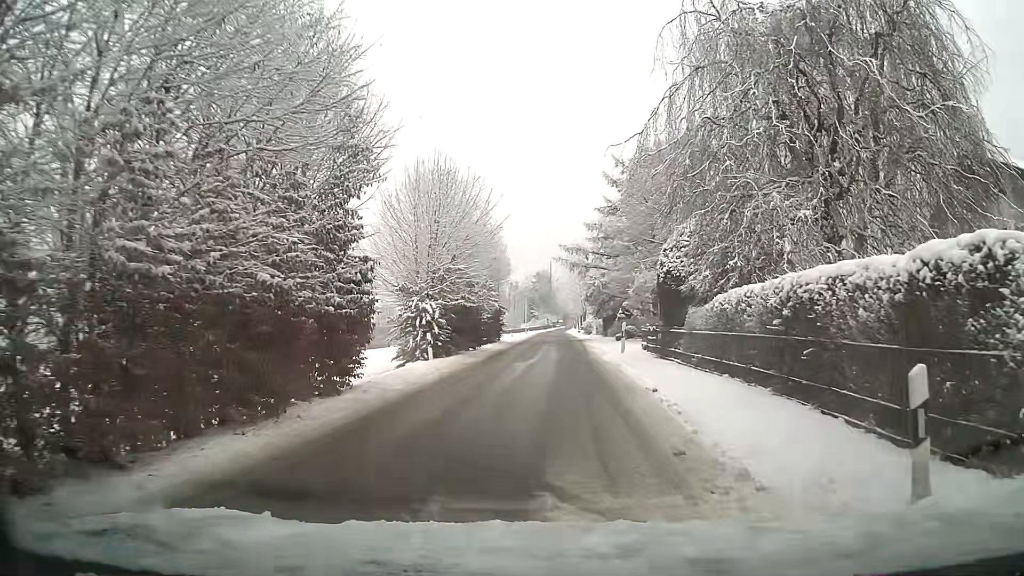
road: residential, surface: asphalt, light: Day
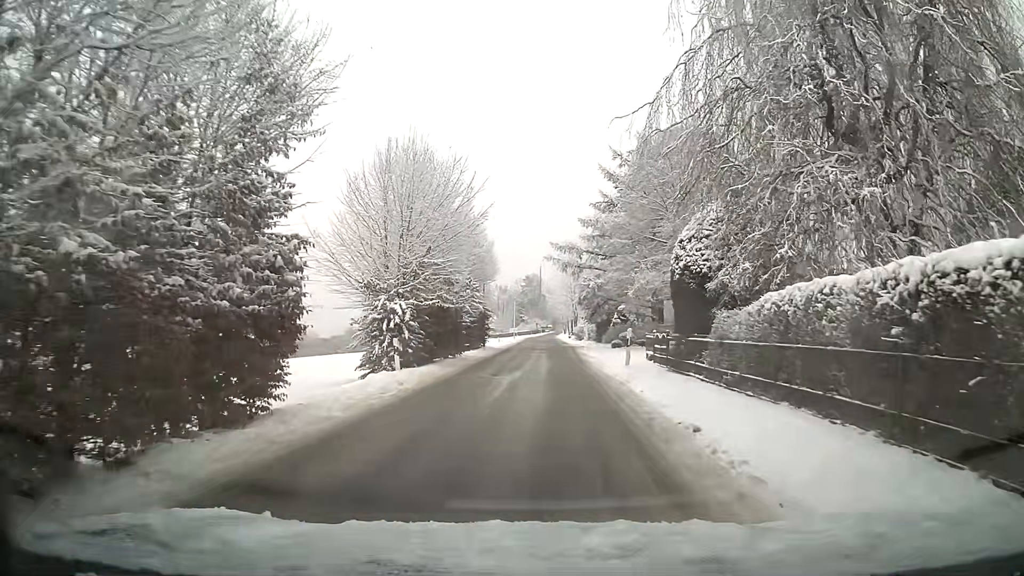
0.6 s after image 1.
(0.0, +3.8) m; +1°
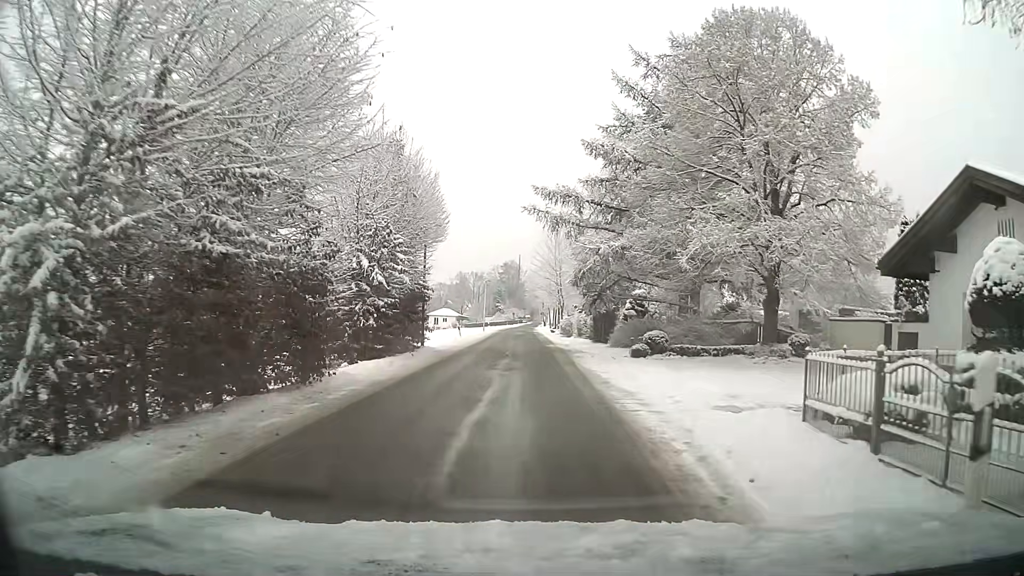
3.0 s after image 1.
(+0.3, +15.9) m; +2°
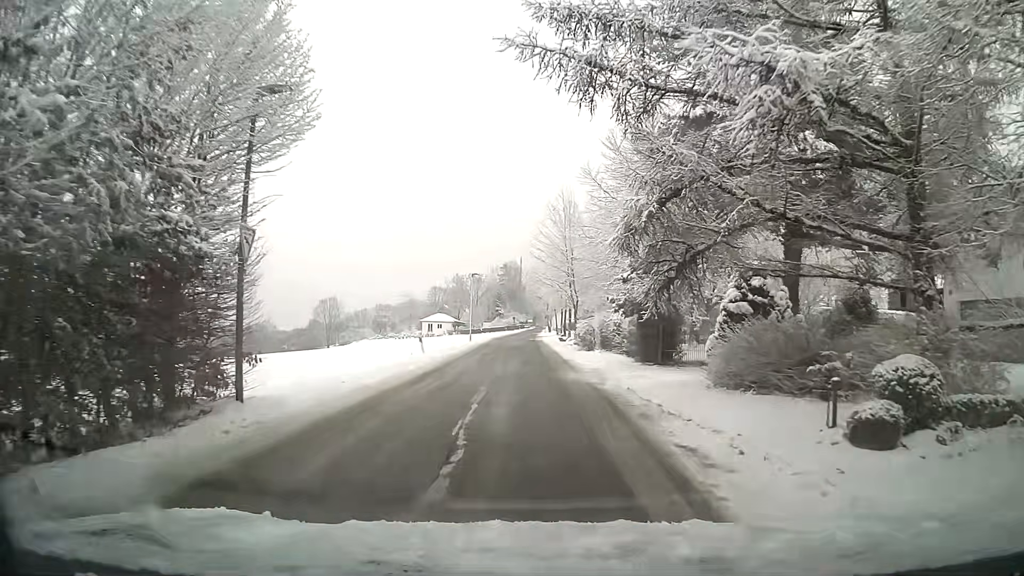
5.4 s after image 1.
(0.0, +16.8) m; 0°
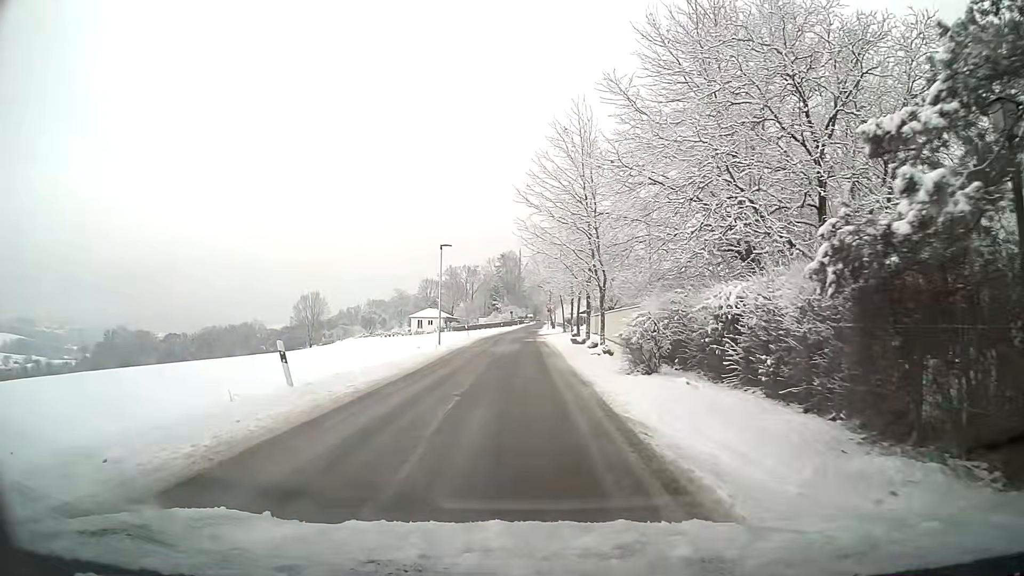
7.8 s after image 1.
(0.0, +17.0) m; 0°
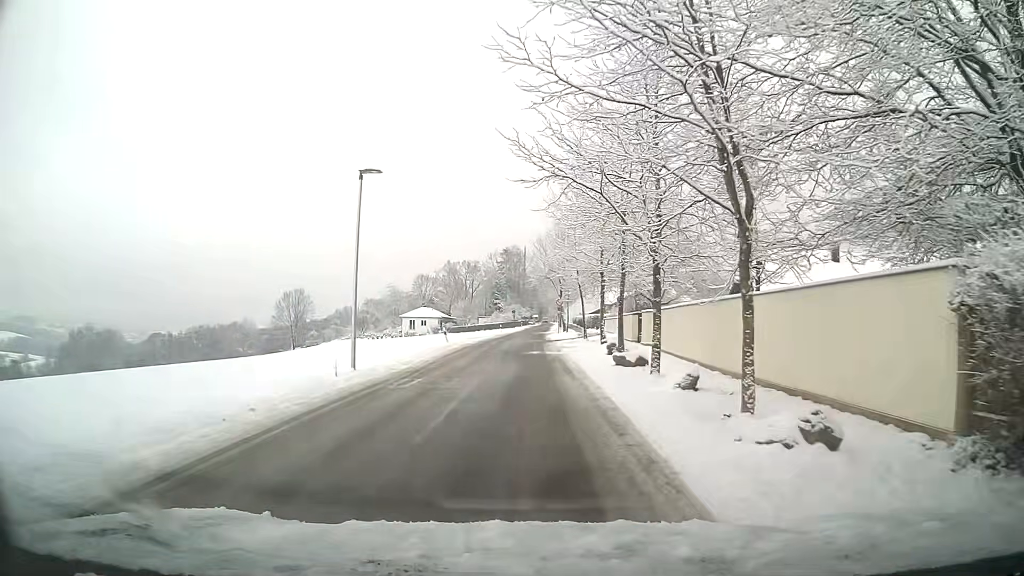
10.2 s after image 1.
(-0.1, +17.4) m; -1°
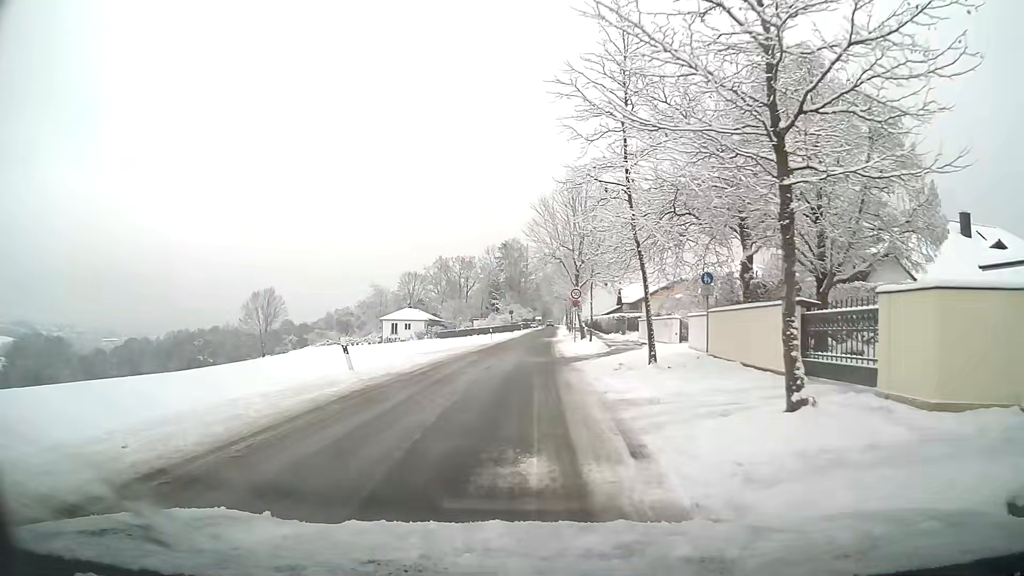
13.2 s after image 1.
(-0.1, +21.9) m; -1°
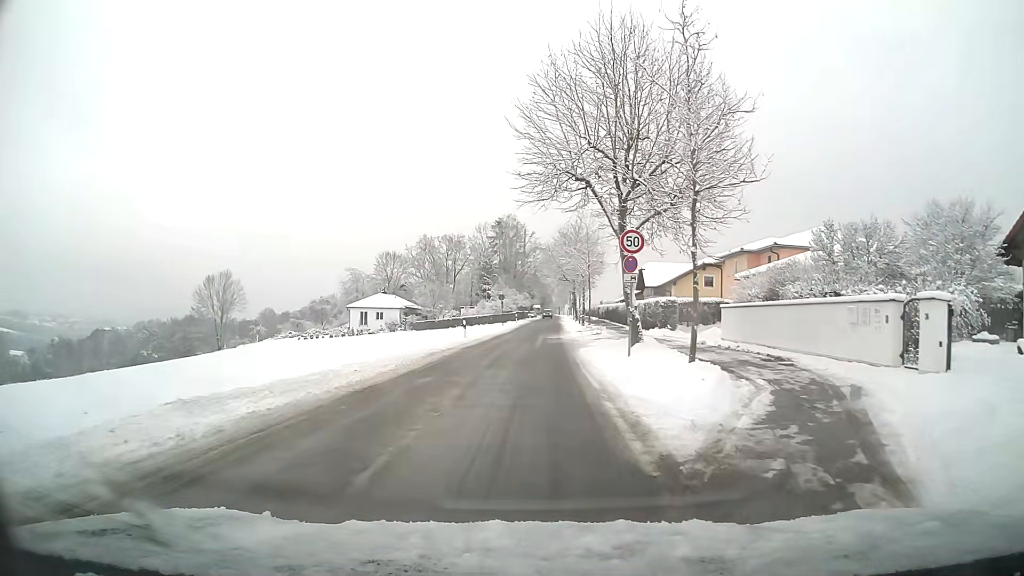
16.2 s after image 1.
(+0.1, +21.8) m; +1°
